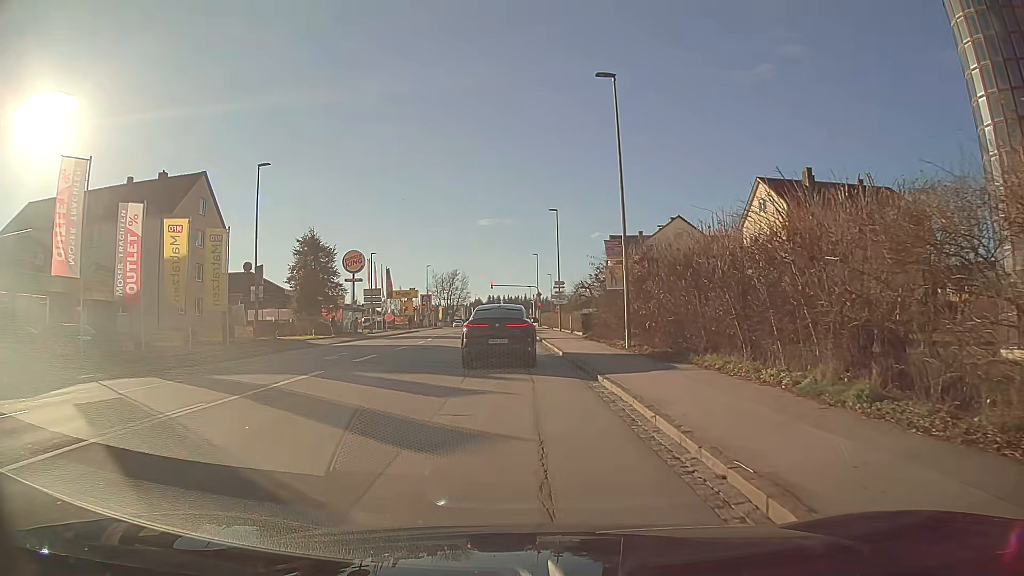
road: tertiary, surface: asphalt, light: Day
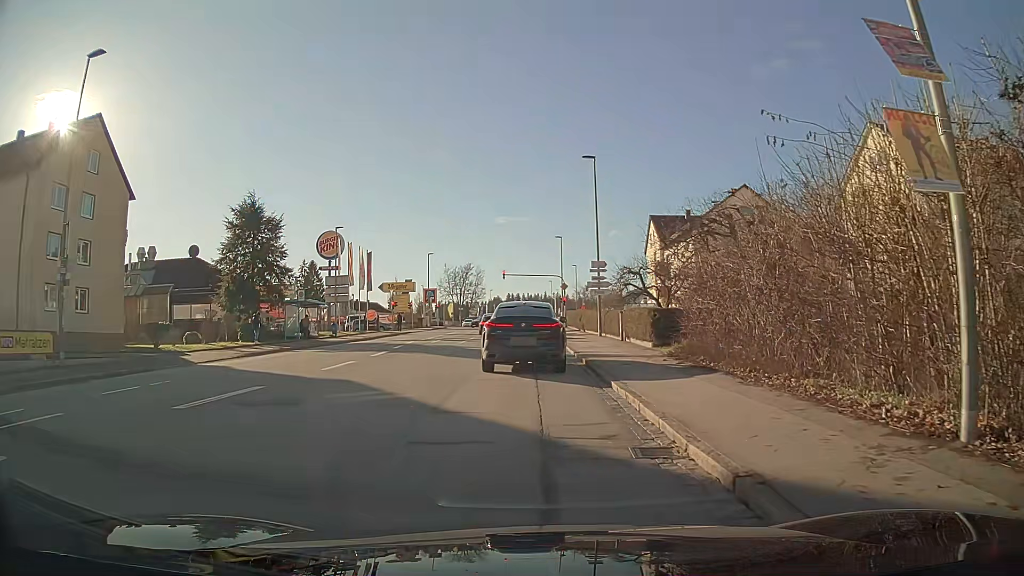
(-0.3, +18.7) m; -1°
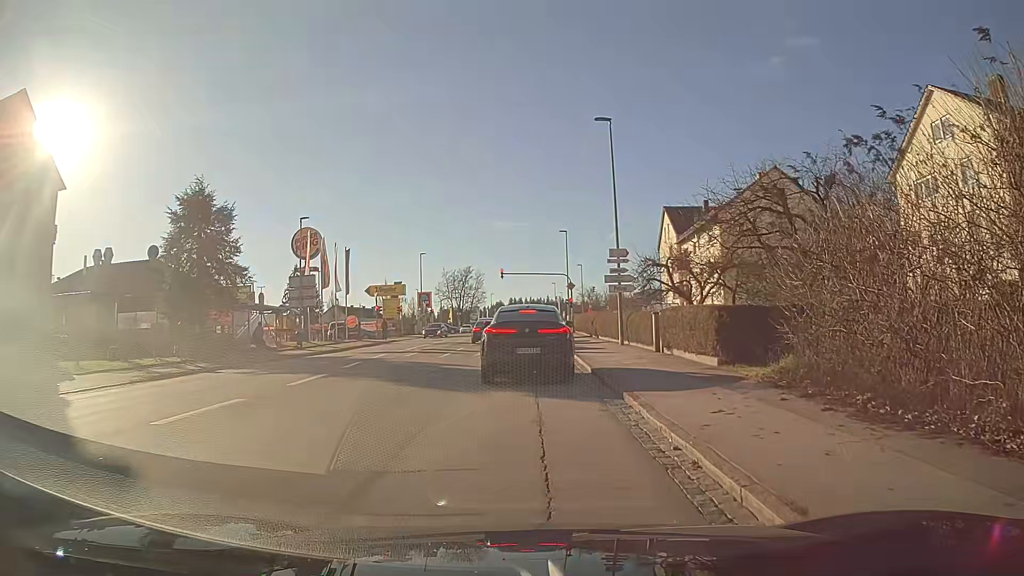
(0.0, +8.0) m; -1°
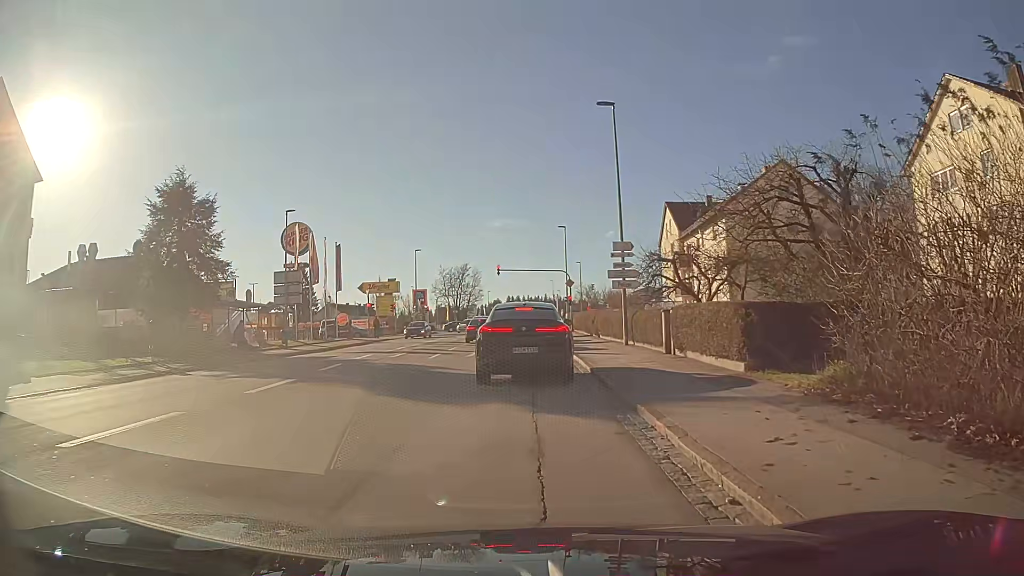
(0.0, +2.1) m; 0°
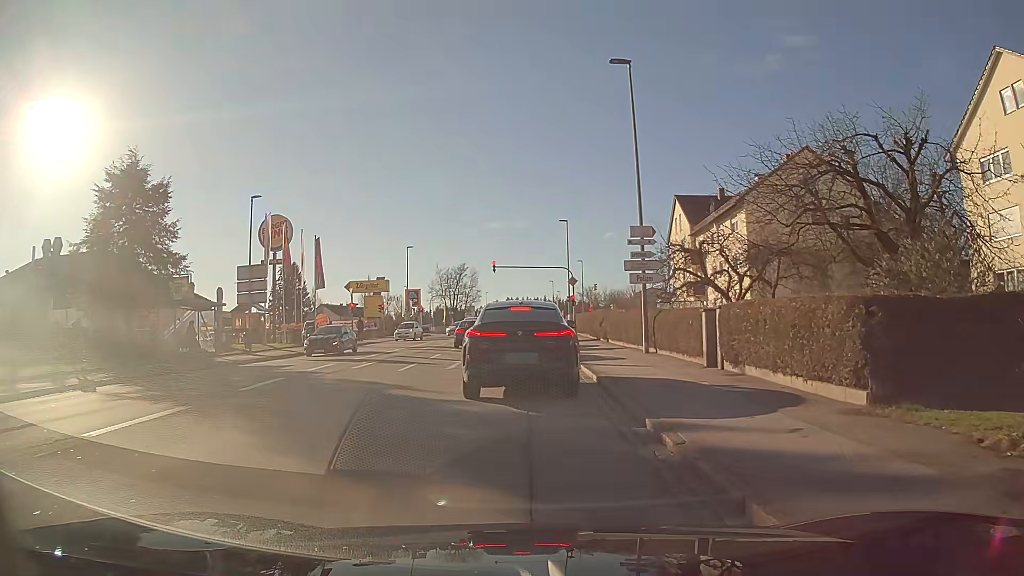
(0.0, +5.1) m; 0°
